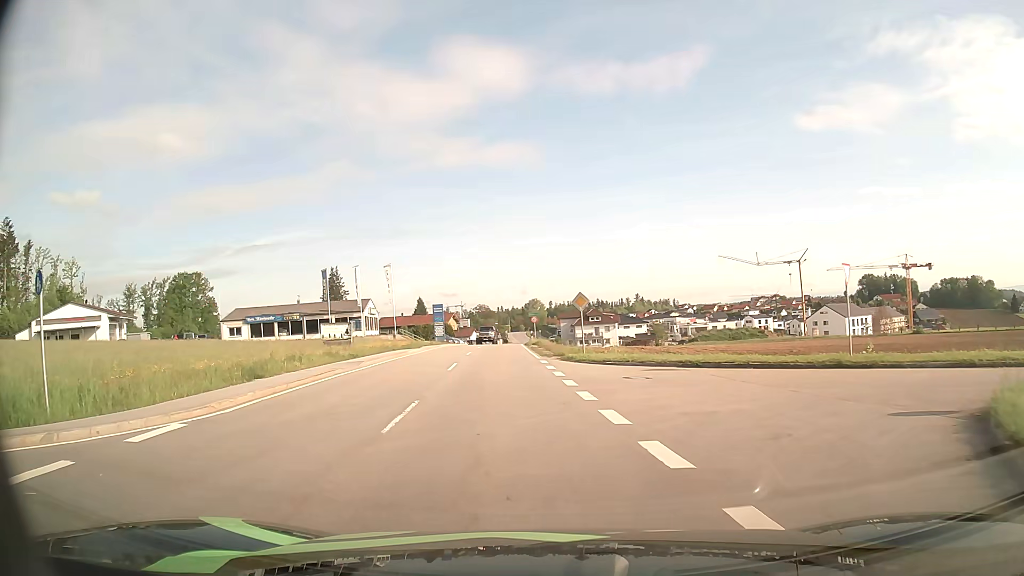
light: Day
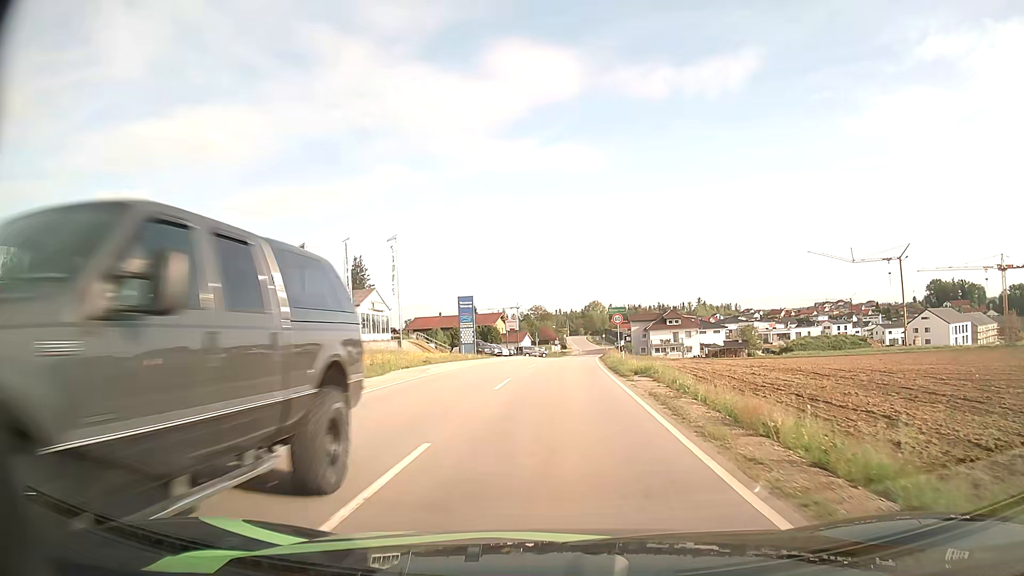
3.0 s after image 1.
(-2.3, +28.8) m; -6°
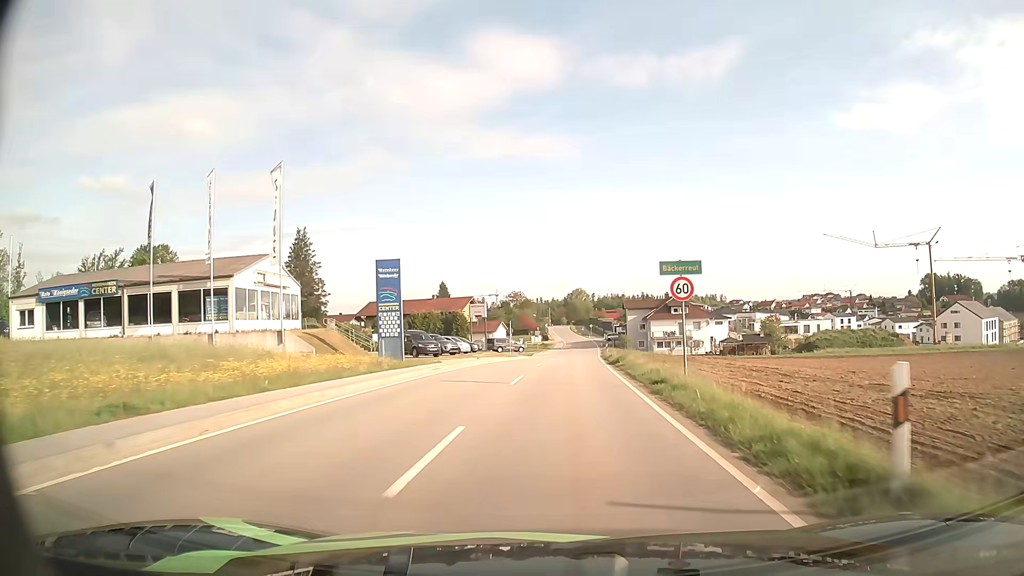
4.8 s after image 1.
(+0.2, +23.1) m; +2°
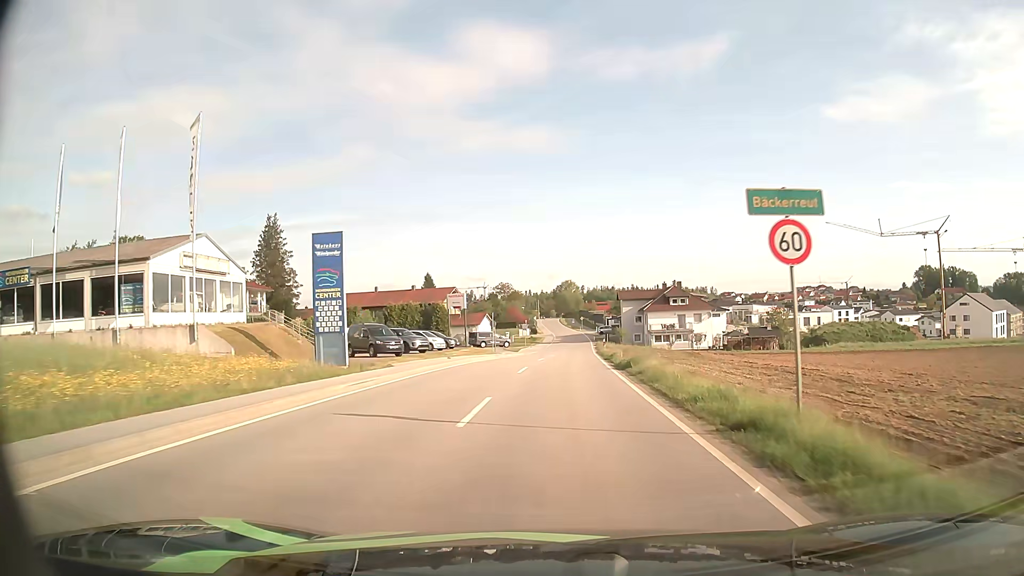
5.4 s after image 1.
(+0.1, +8.3) m; +1°
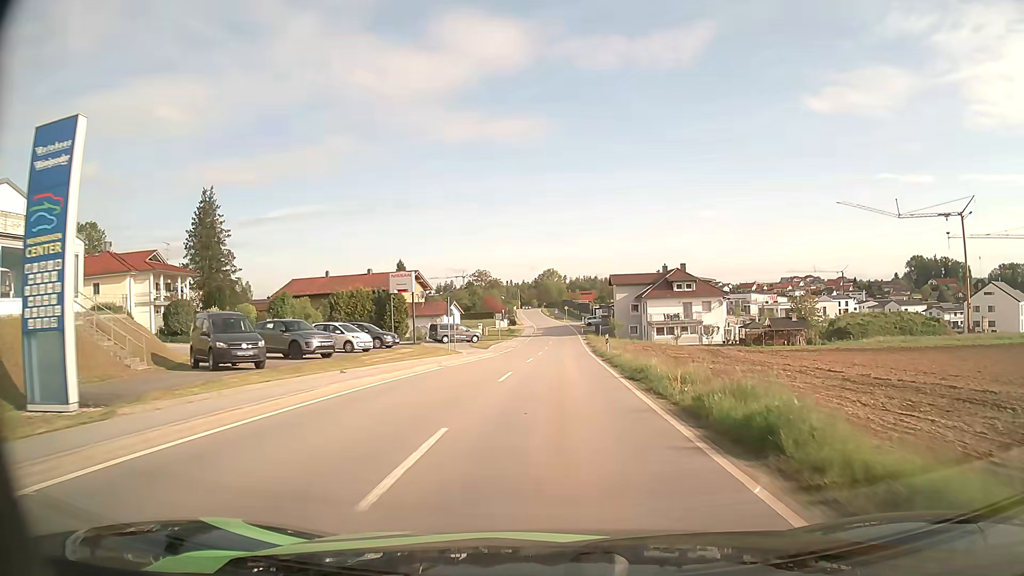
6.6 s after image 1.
(+0.2, +16.2) m; +1°
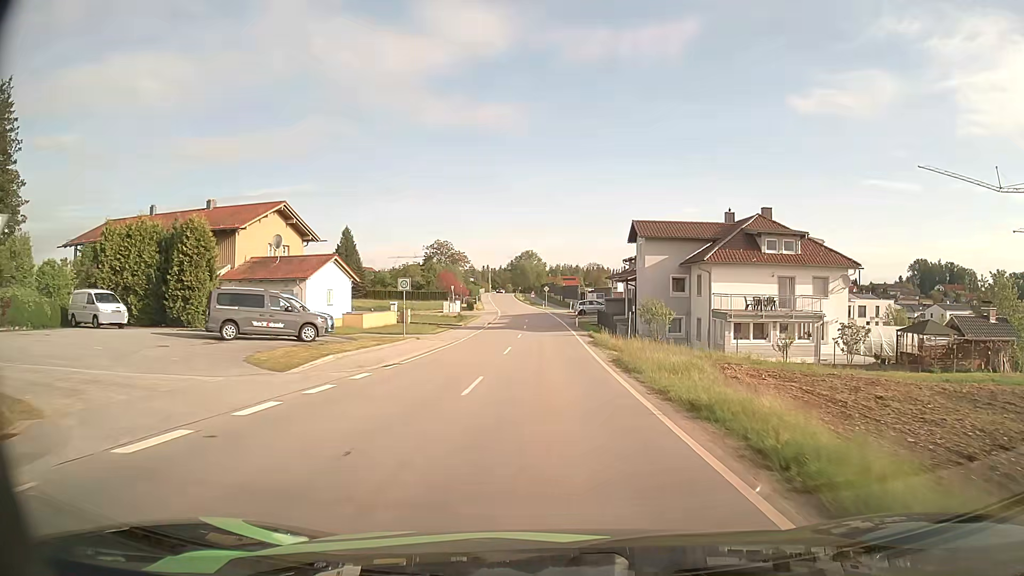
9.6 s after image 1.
(+0.7, +40.8) m; +2°
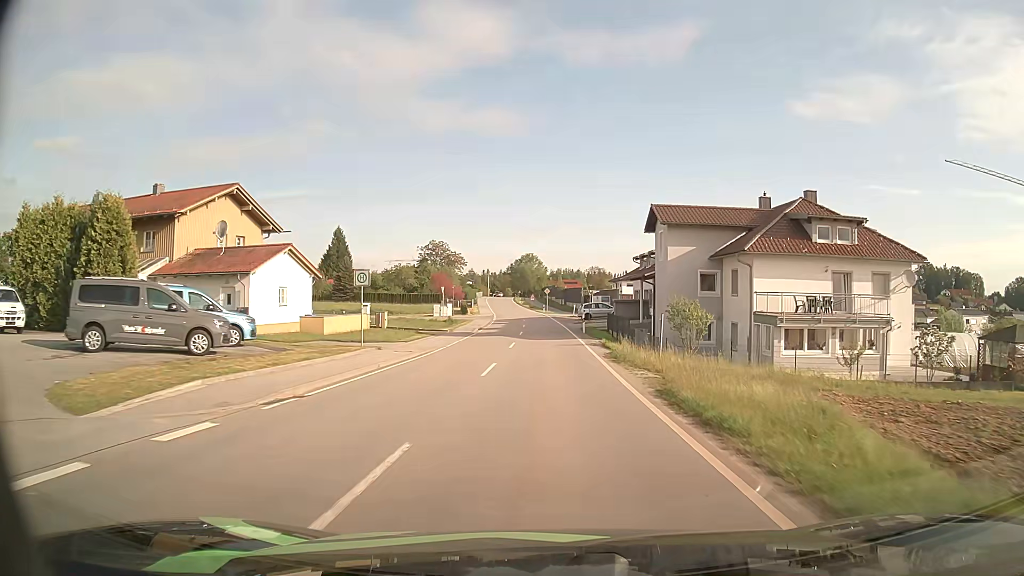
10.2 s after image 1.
(0.0, +8.3) m; 0°
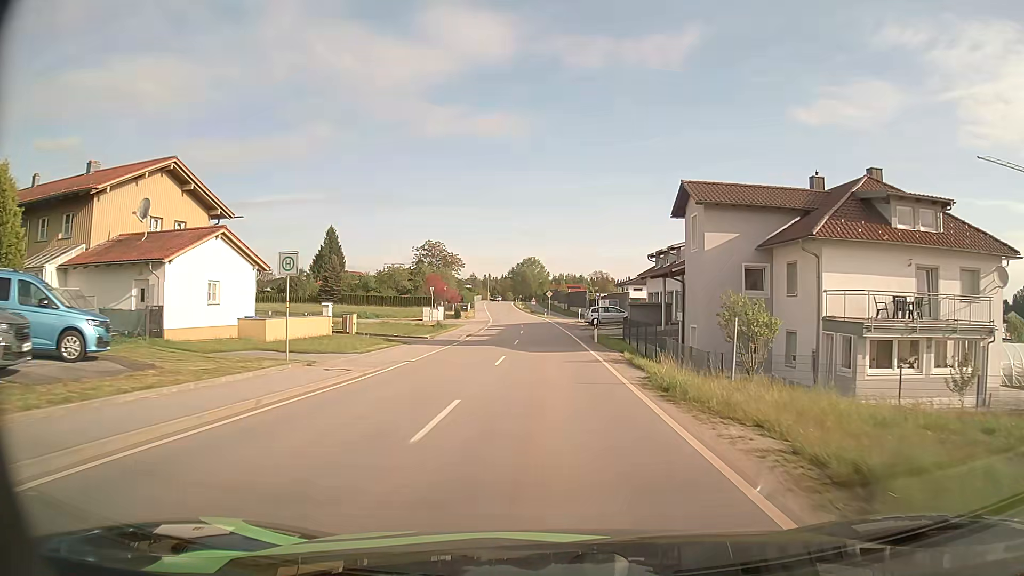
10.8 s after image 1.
(0.0, +8.3) m; 0°
(0, +10) (0, +20) (0, +30) (0, +40) (-1, +50) (-1, +60) (-2, +70) (-2, +80) (-3, +90) (-4, +100) m
